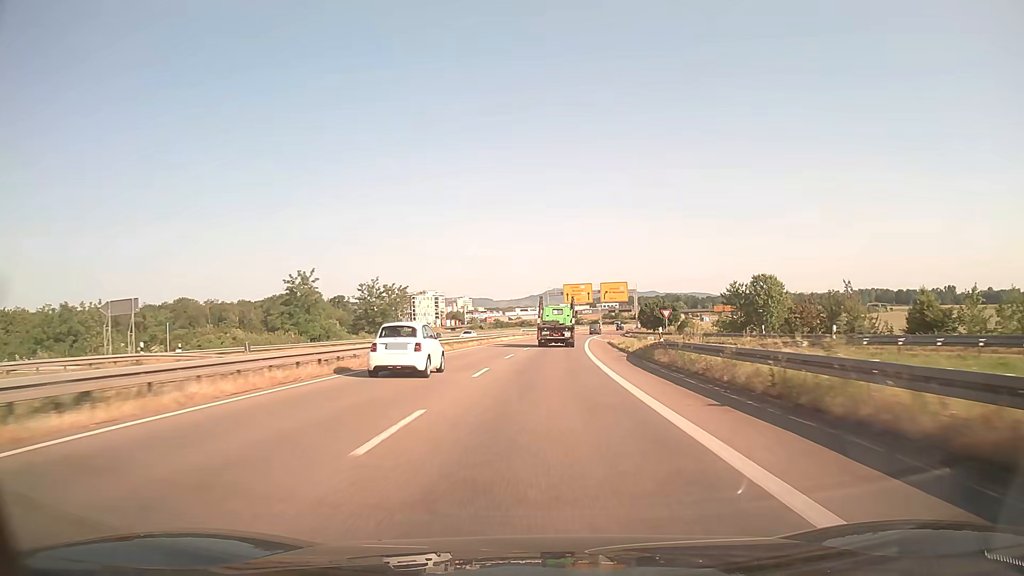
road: trunk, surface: asphalt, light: Day
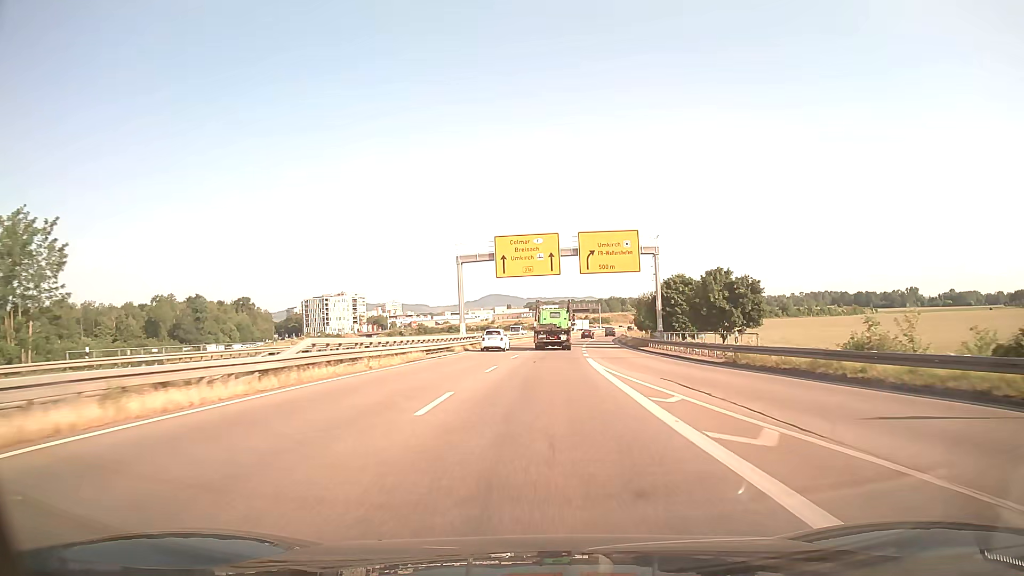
(+3.3, +67.8) m; +5°
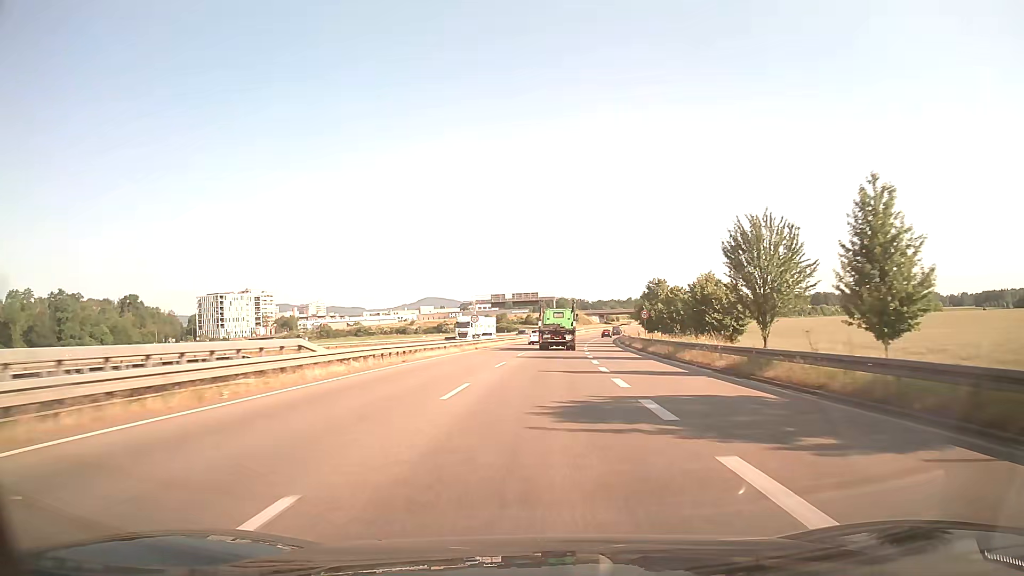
(+3.2, +69.6) m; +5°
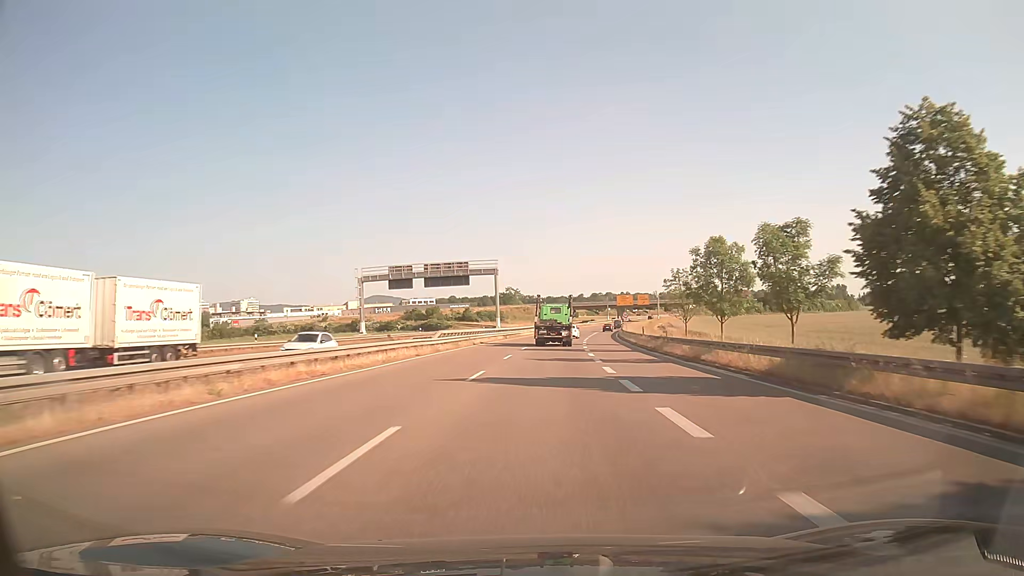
(+2.1, +56.3) m; +4°
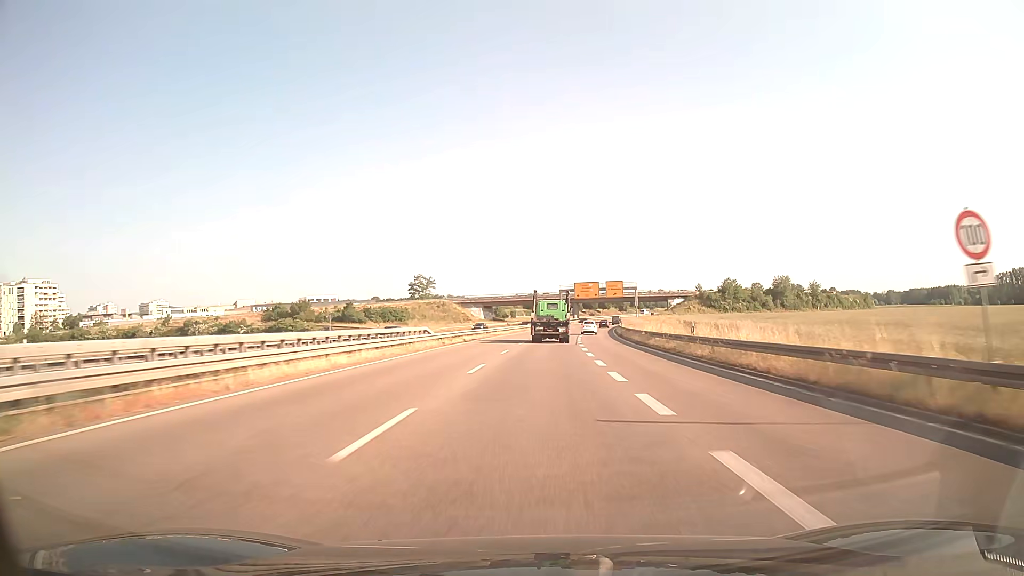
(+3.6, +70.6) m; +6°
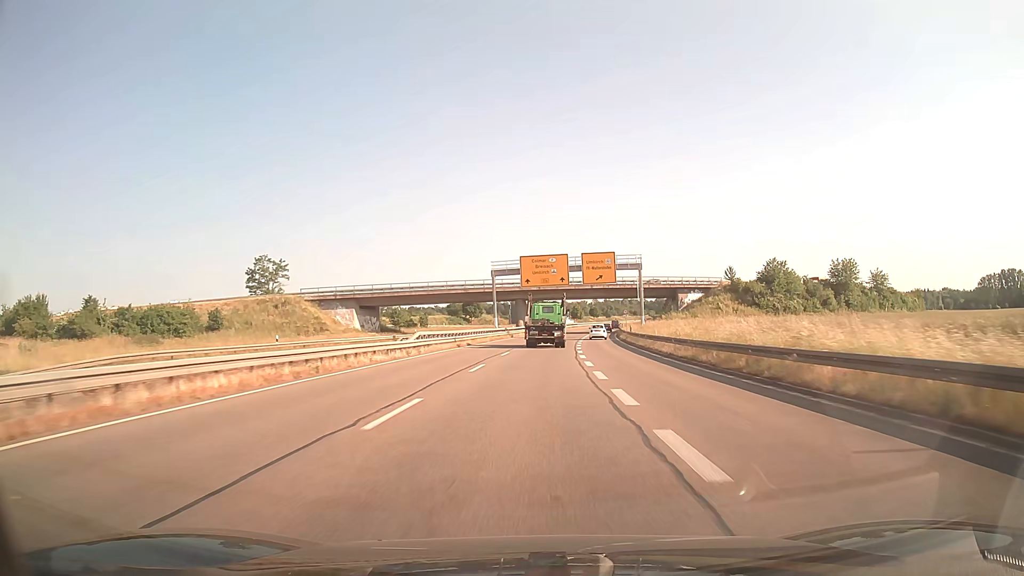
(+3.3, +70.4) m; +5°
